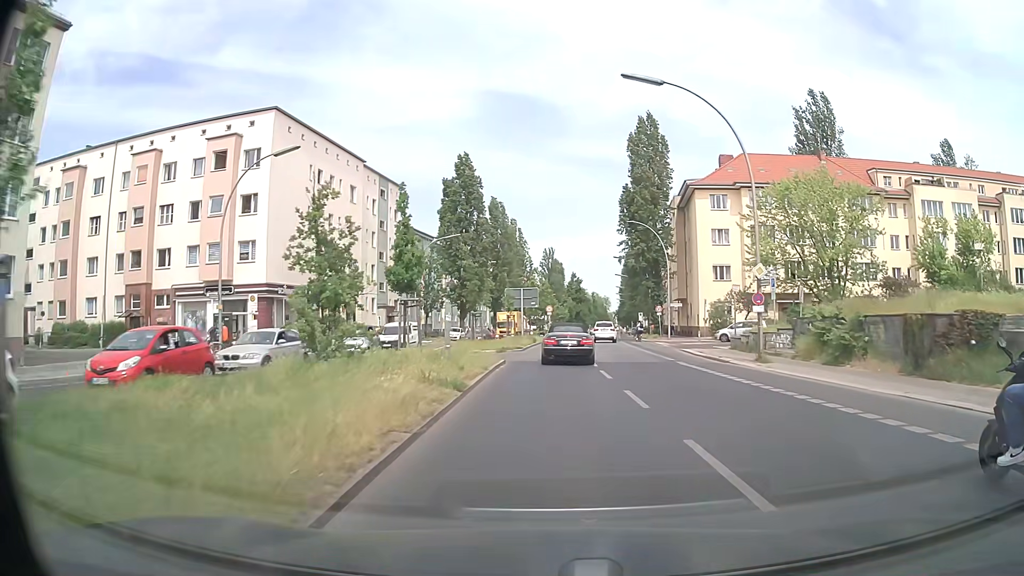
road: secondary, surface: asphalt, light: Day
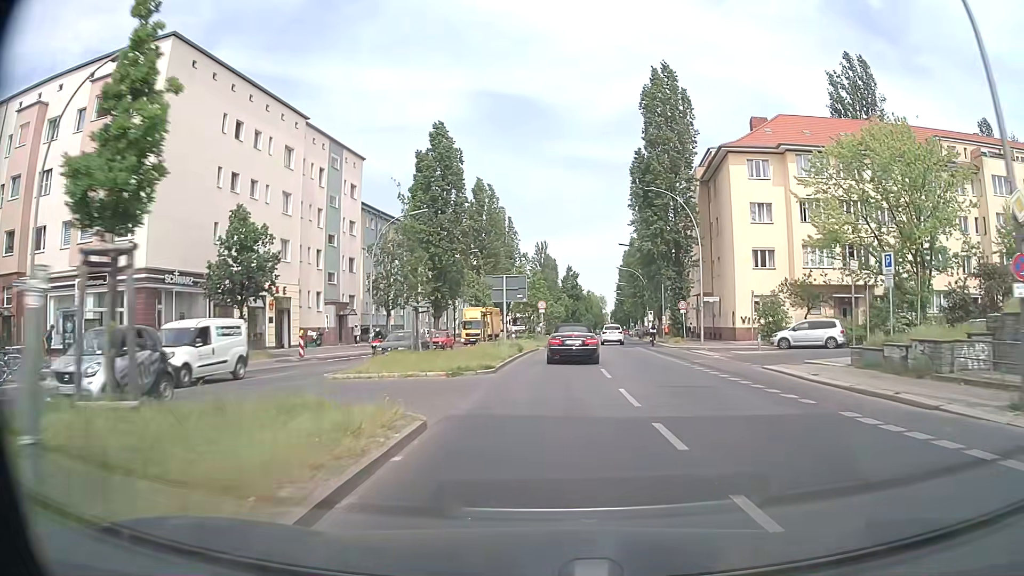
(0.0, +14.7) m; 0°
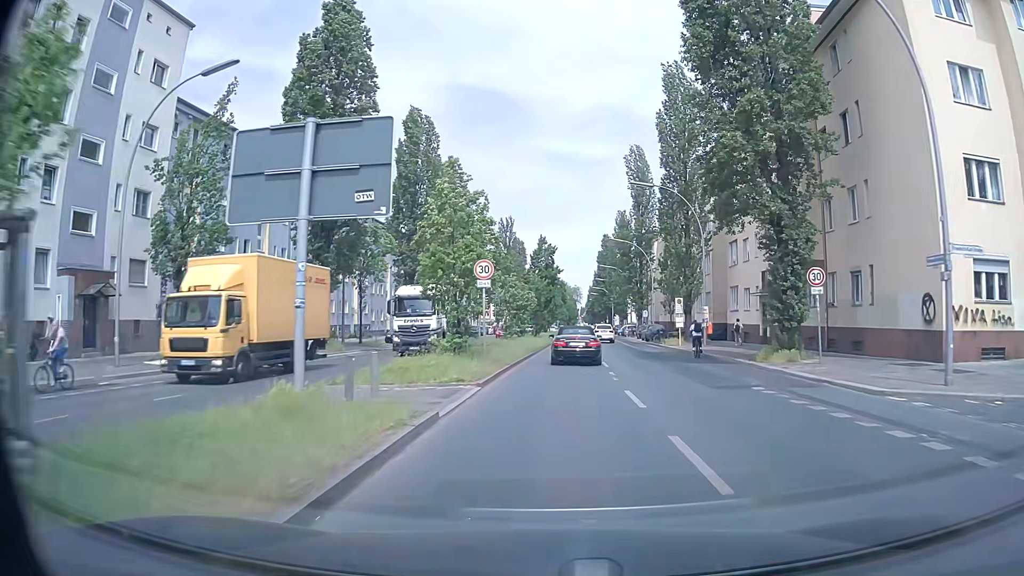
(+0.6, +30.2) m; +3°
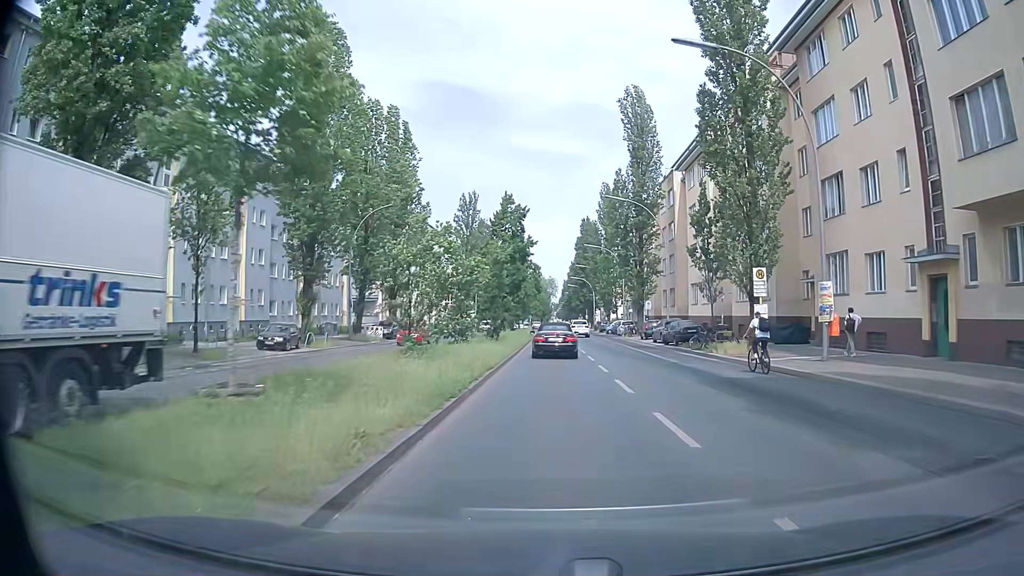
(+0.4, +21.9) m; +3°
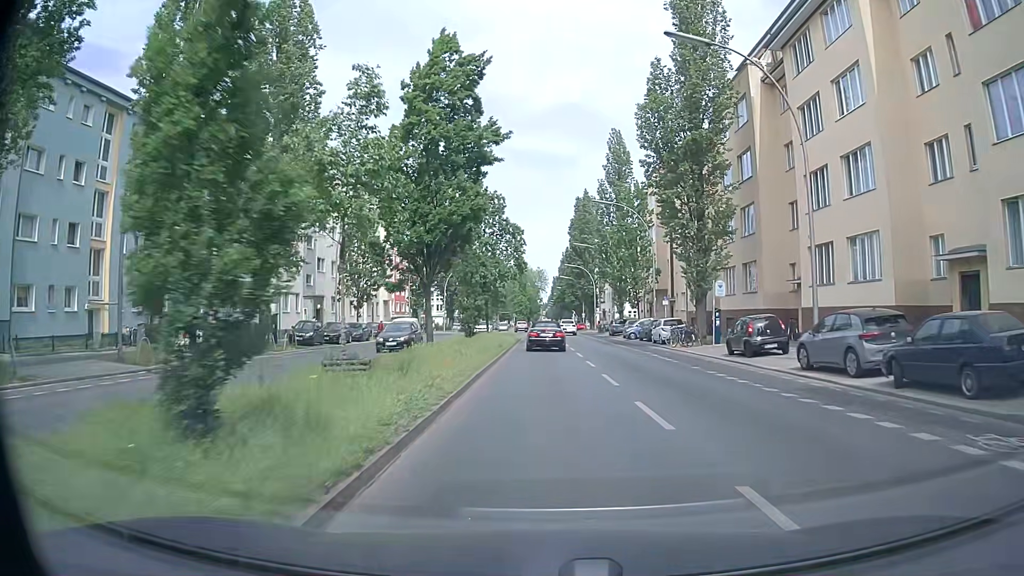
(0.0, +29.1) m; 0°
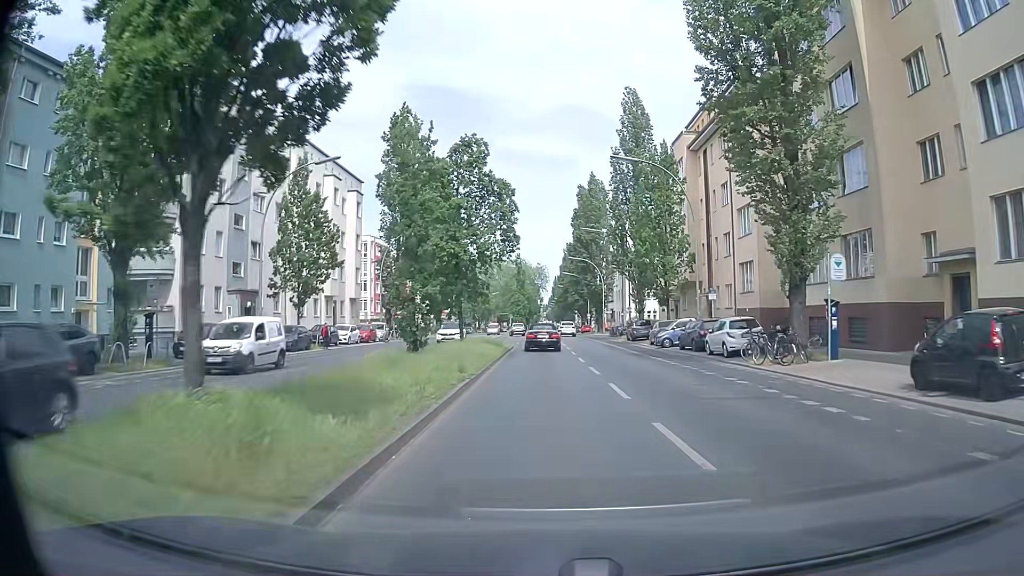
(+0.1, +14.3) m; 0°
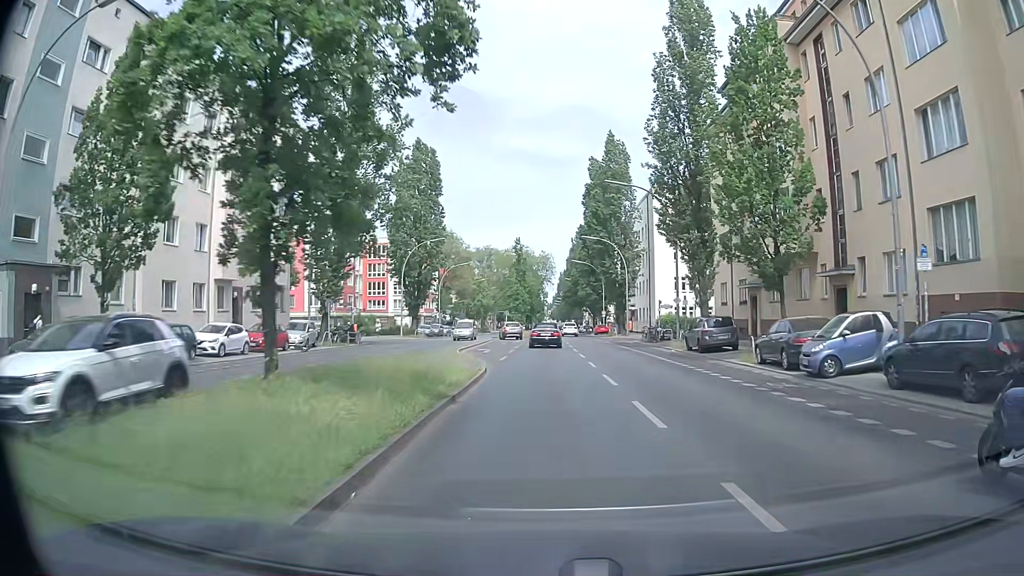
(+0.2, +21.5) m; +1°
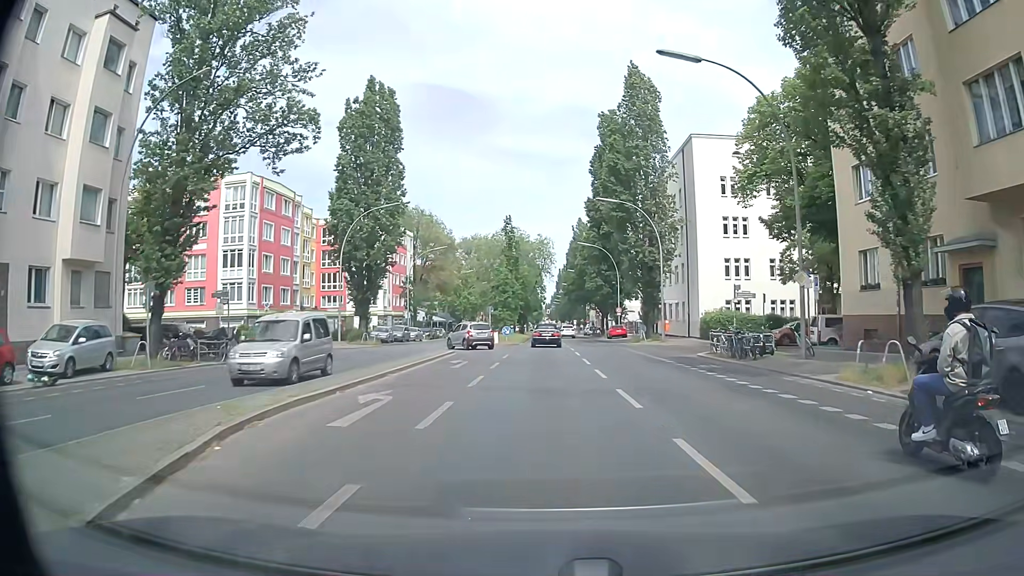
(-0.3, +21.9) m; 0°
(0, +10) (0, +20) (0, +30) (0, +40) (-1, +50) (0, +60) (0, +70) (+1, +80) (+2, +90) (+2, +100) m
